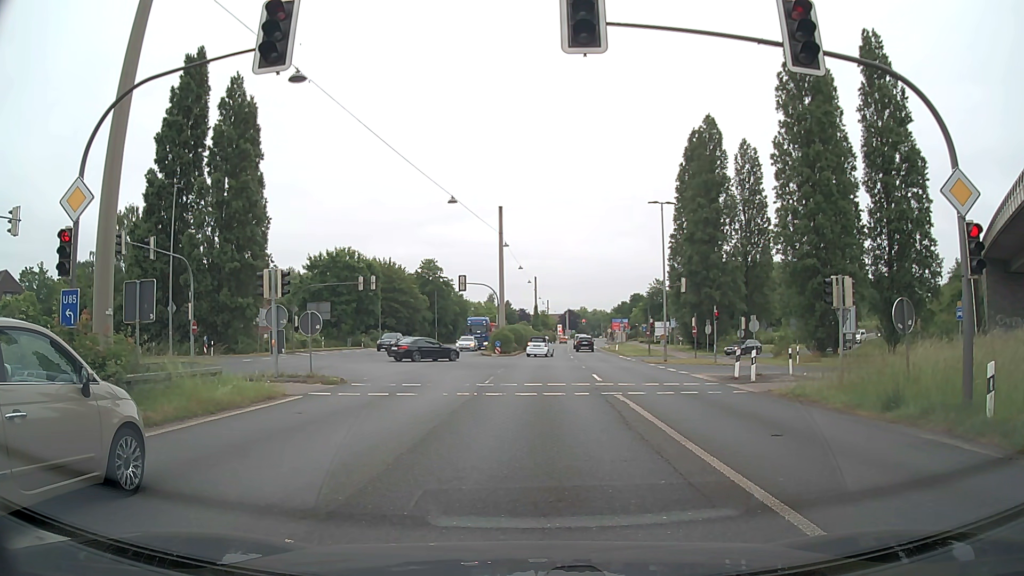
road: trunk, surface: asphalt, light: Day
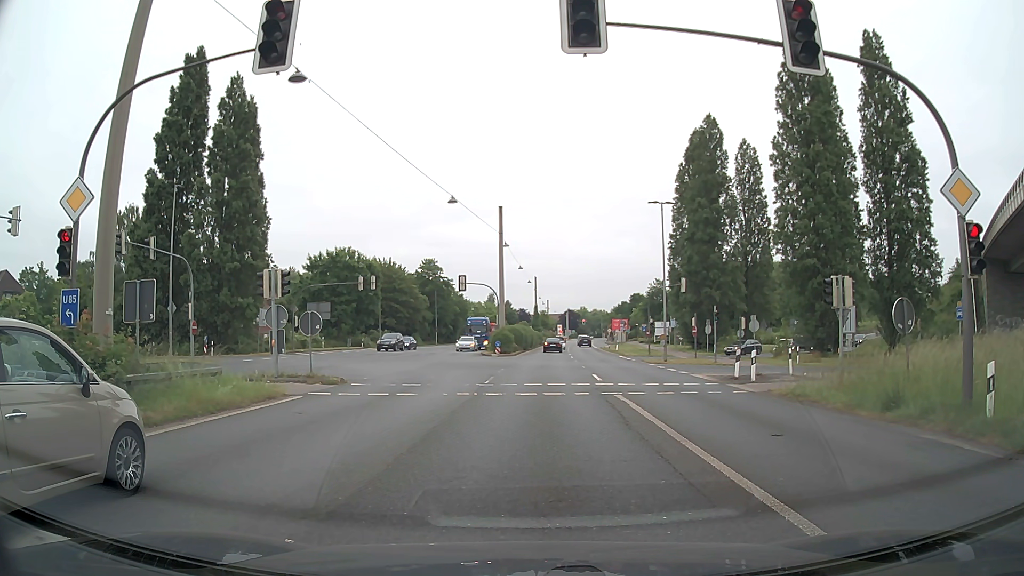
(0.0, 0.0) m; 0°
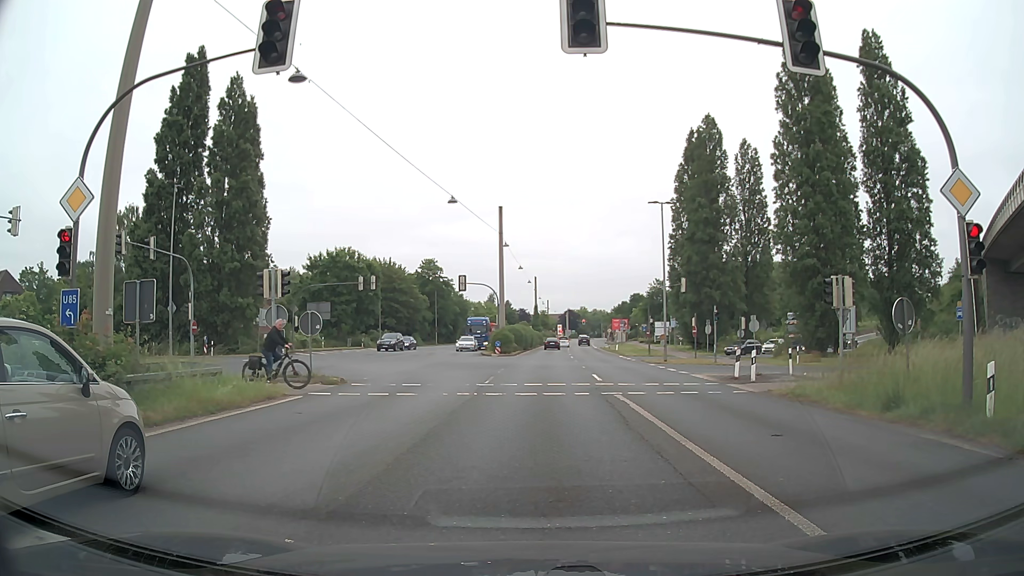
(0.0, 0.0) m; 0°
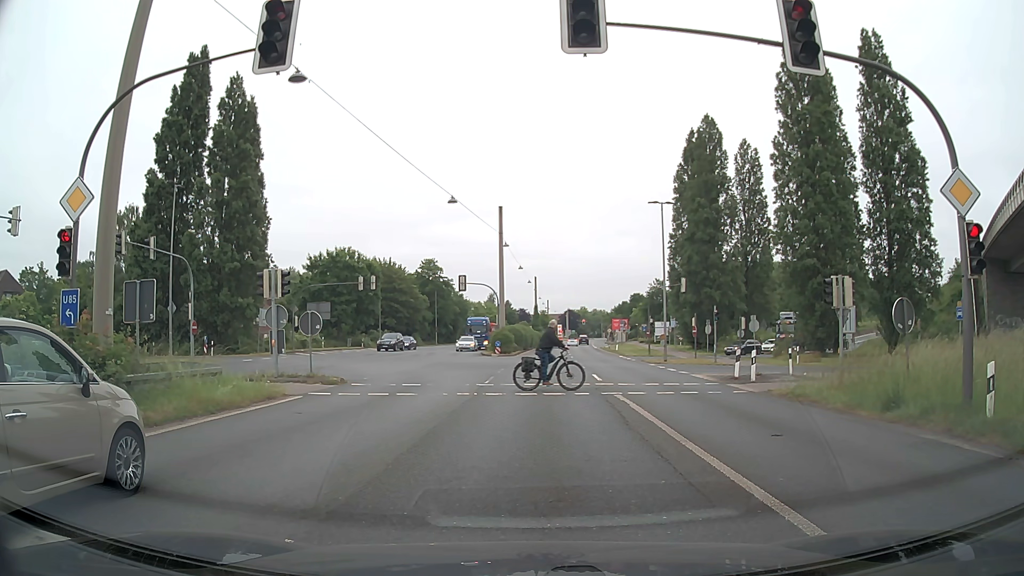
(0.0, 0.0) m; 0°
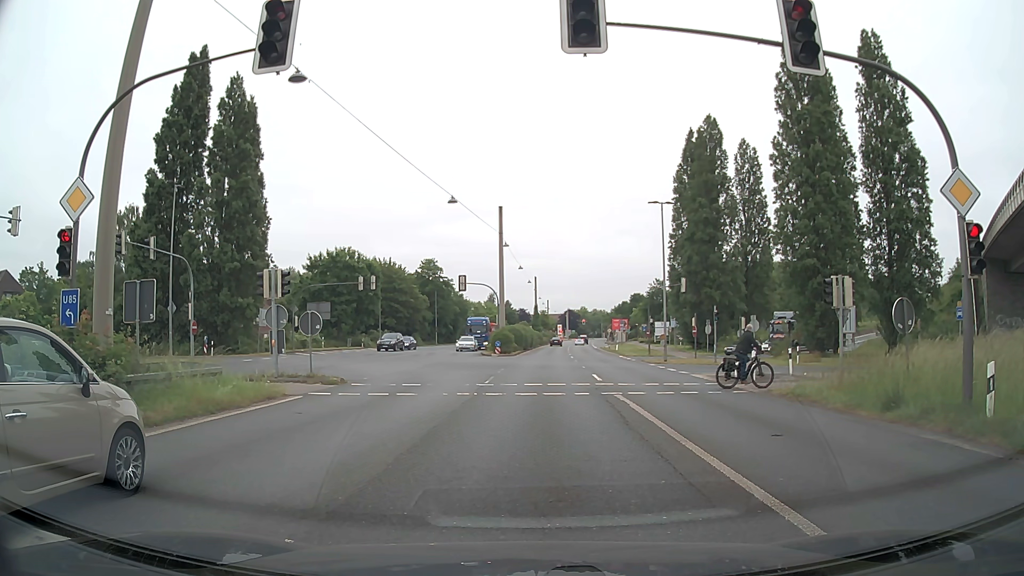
(0.0, 0.0) m; 0°
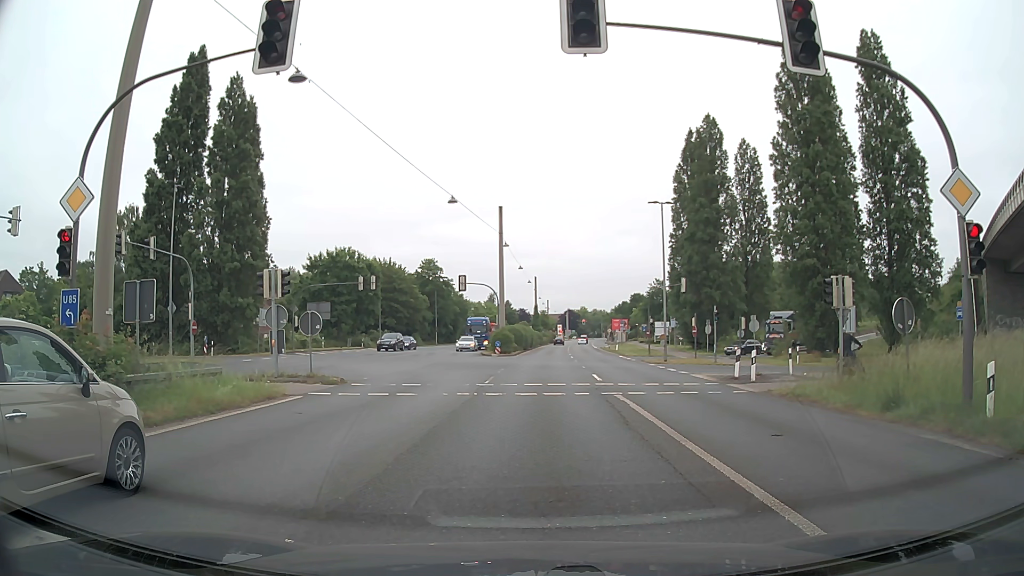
(0.0, 0.0) m; 0°
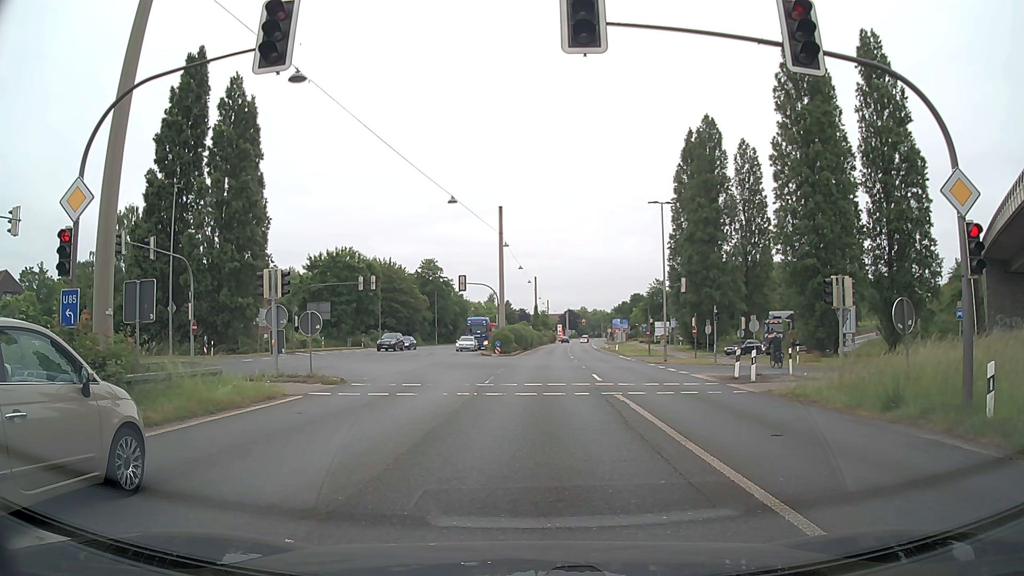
(0.0, 0.0) m; 0°
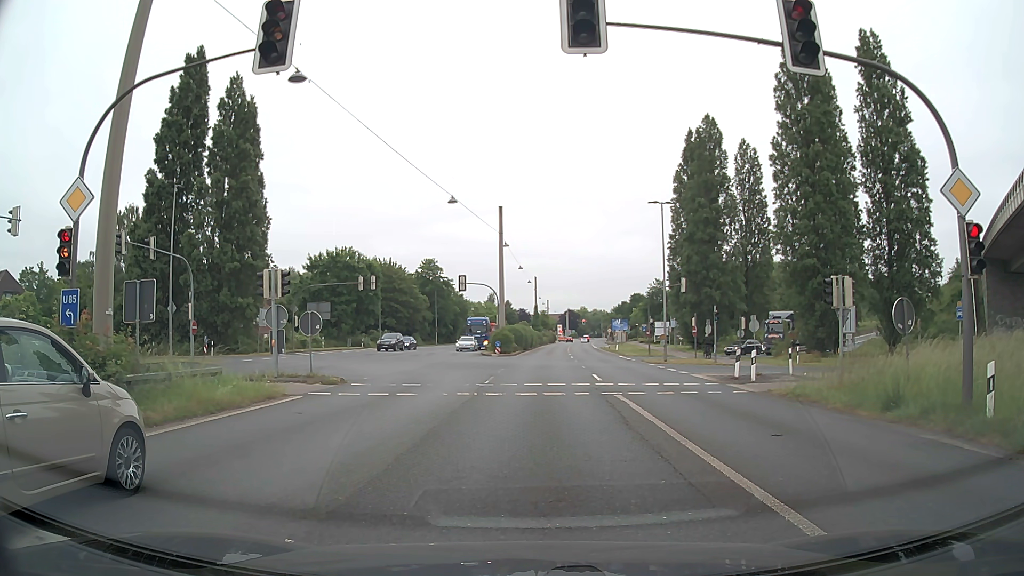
(0.0, 0.0) m; 0°
